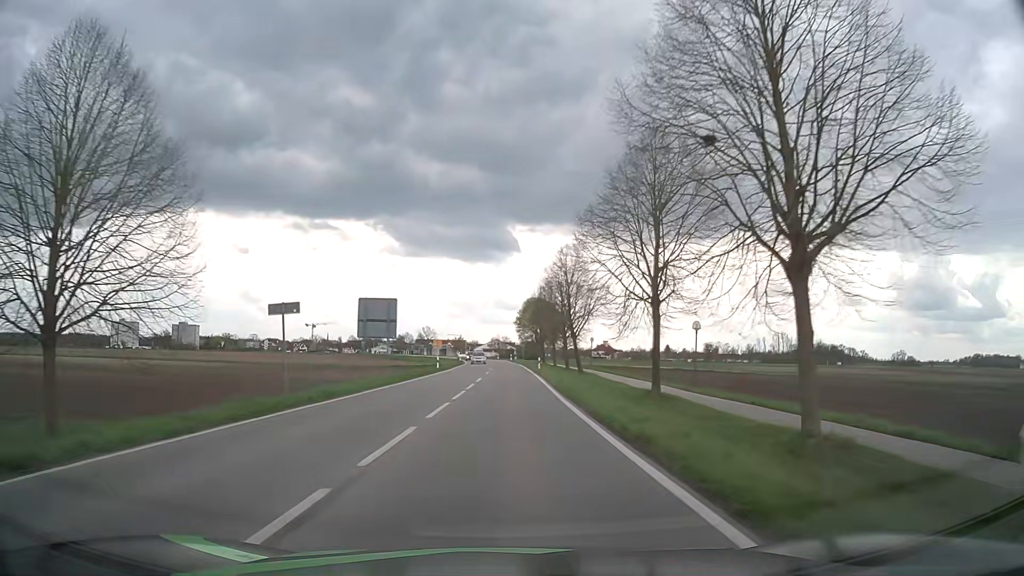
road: tertiary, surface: asphalt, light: Day
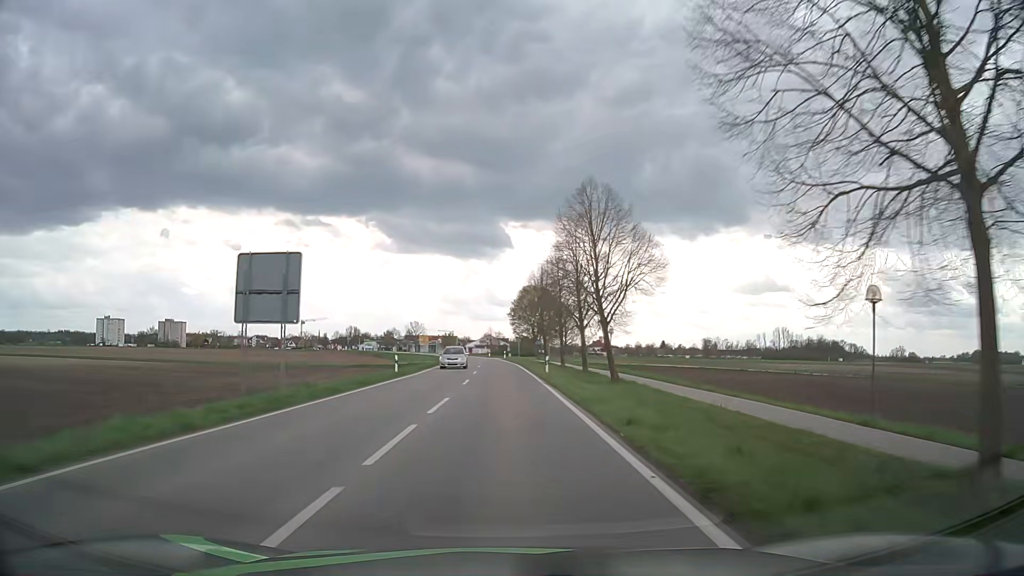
(+0.1, +17.4) m; +1°
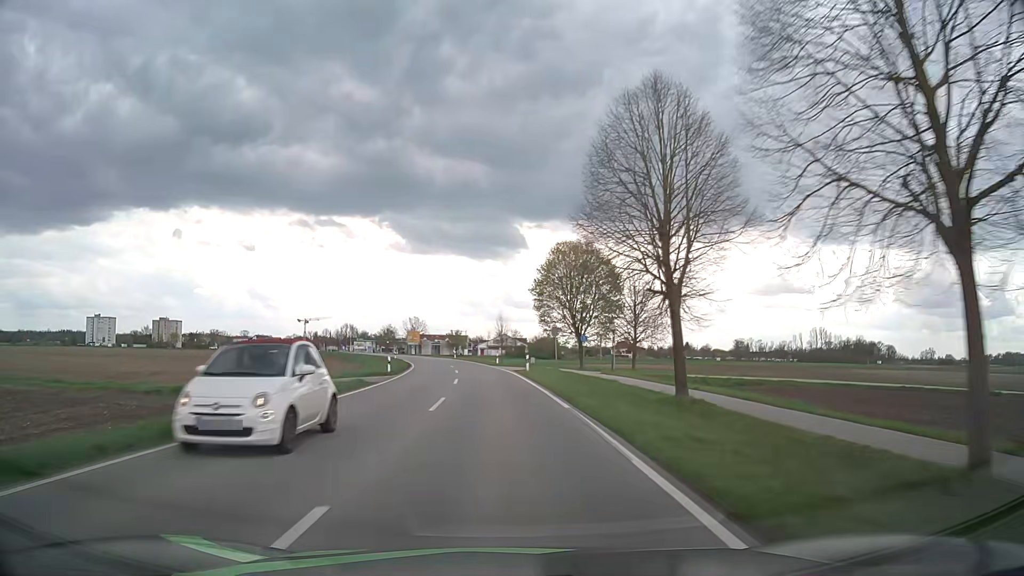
(-0.5, +47.8) m; -2°
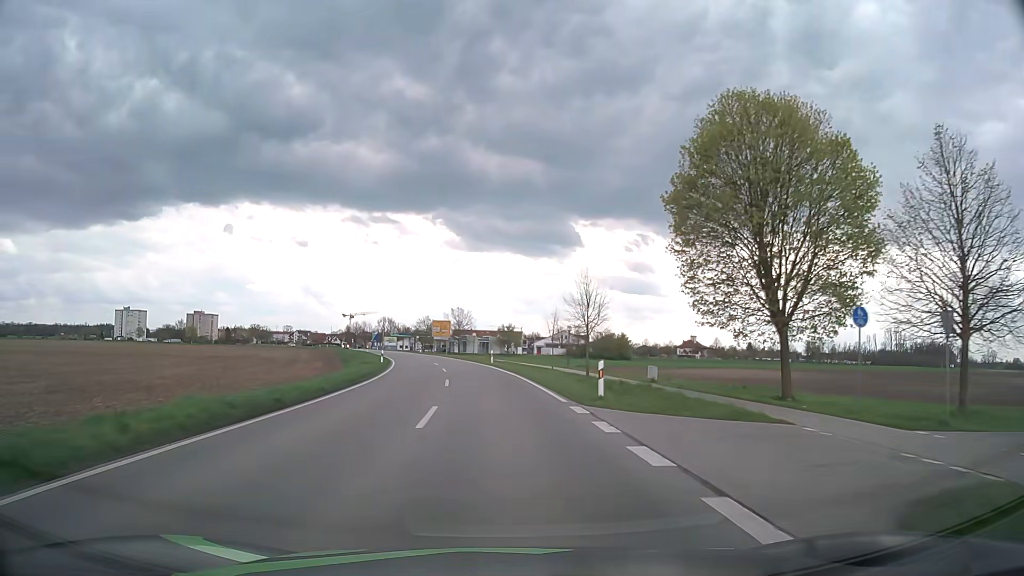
(-1.5, +40.2) m; -4°
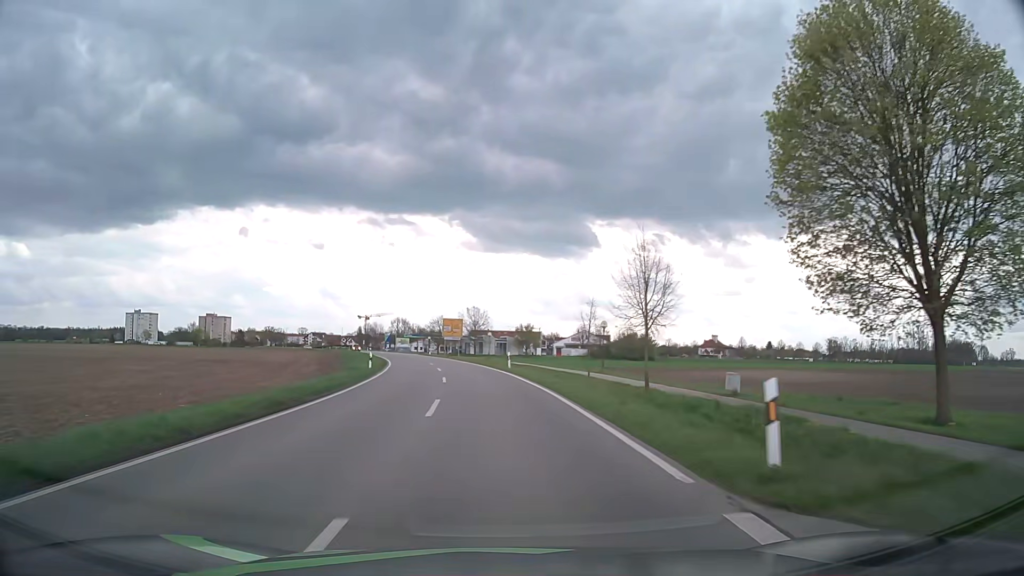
(-0.2, +10.0) m; -2°
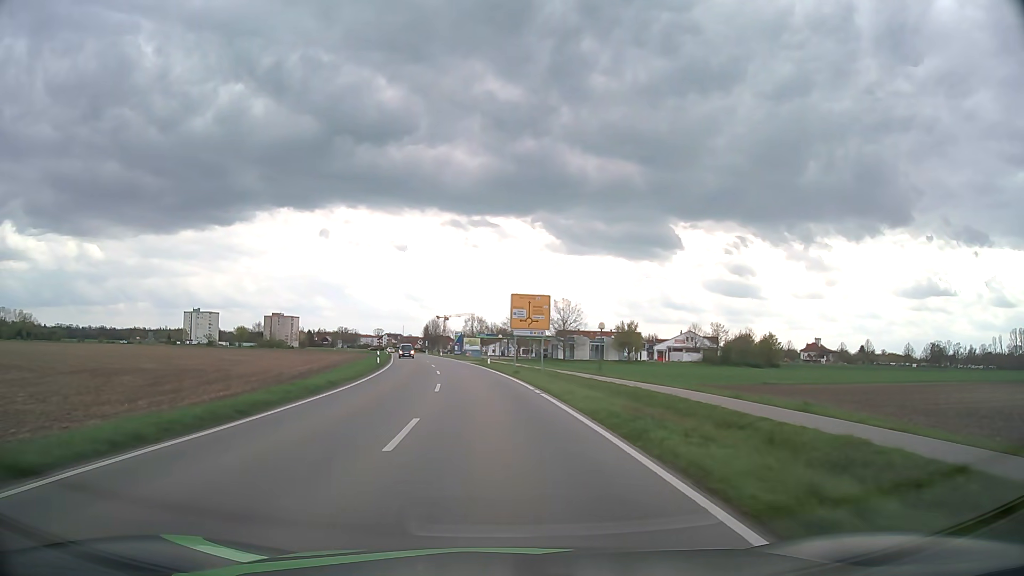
(-2.5, +40.7) m; -7°
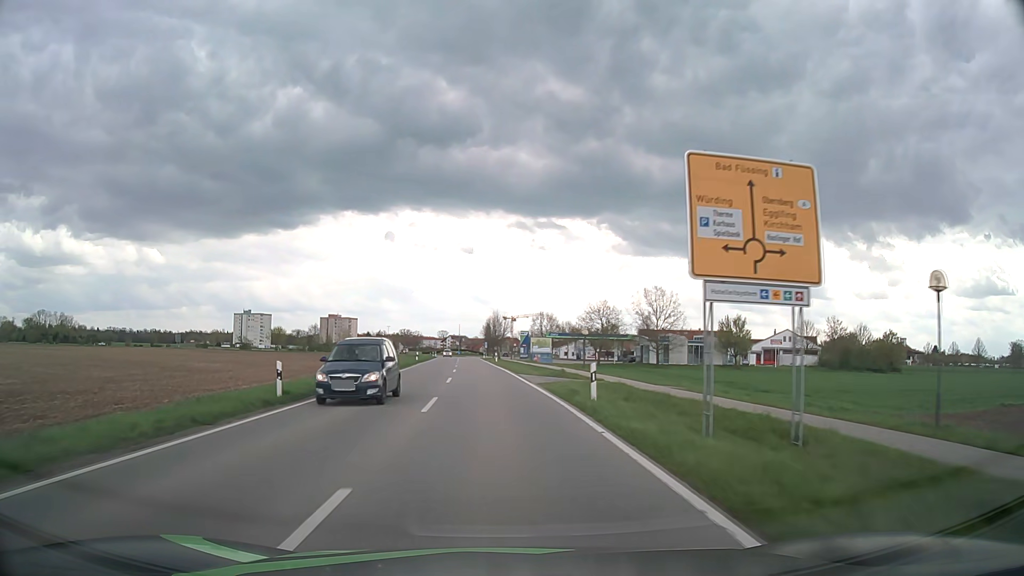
(-1.5, +31.2) m; -6°
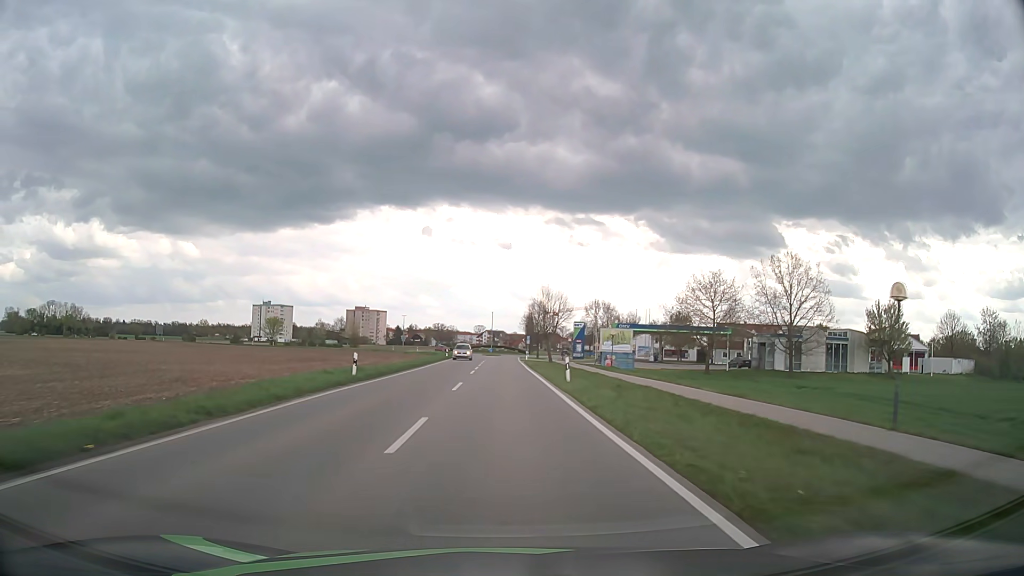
(-1.9, +41.9) m; -4°
(0, +10) (0, +20) (0, +30) (0, +40) (0, +50) (0, +60) (0, +70) (0, +80) (0, +90) (+1, +100) m
